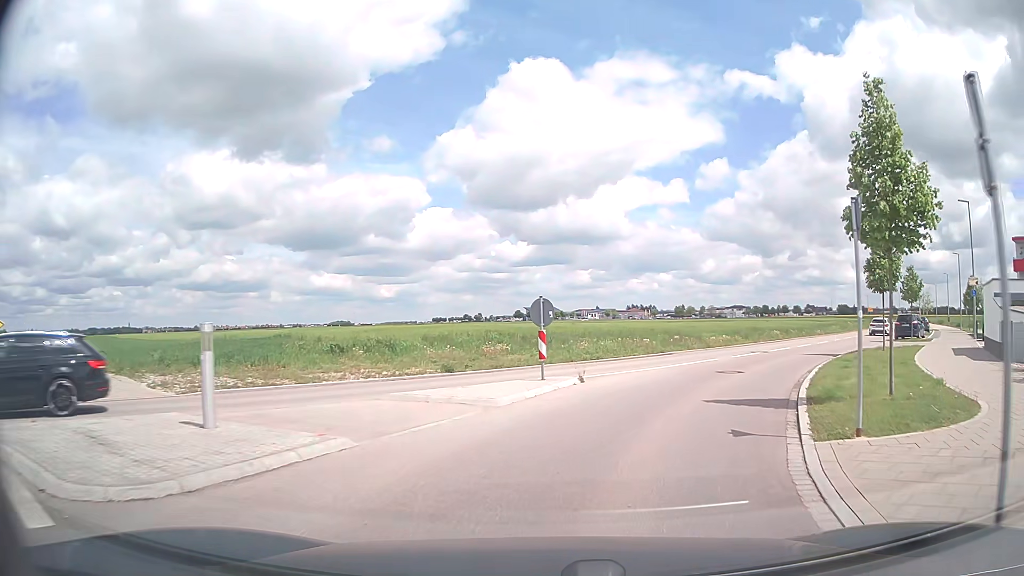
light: Day
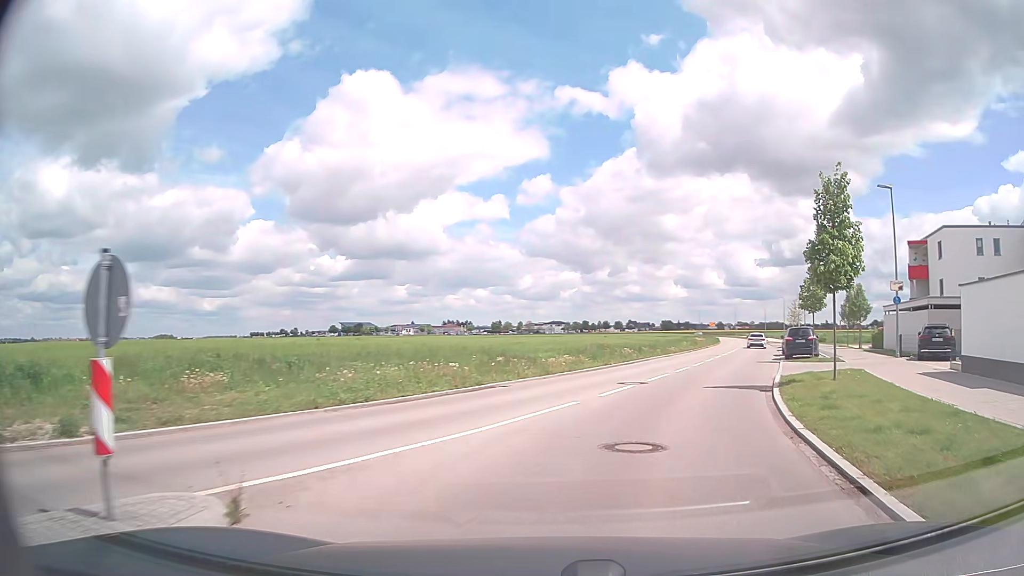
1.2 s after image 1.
(+1.2, +10.2) m; +15°
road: tertiary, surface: asphalt
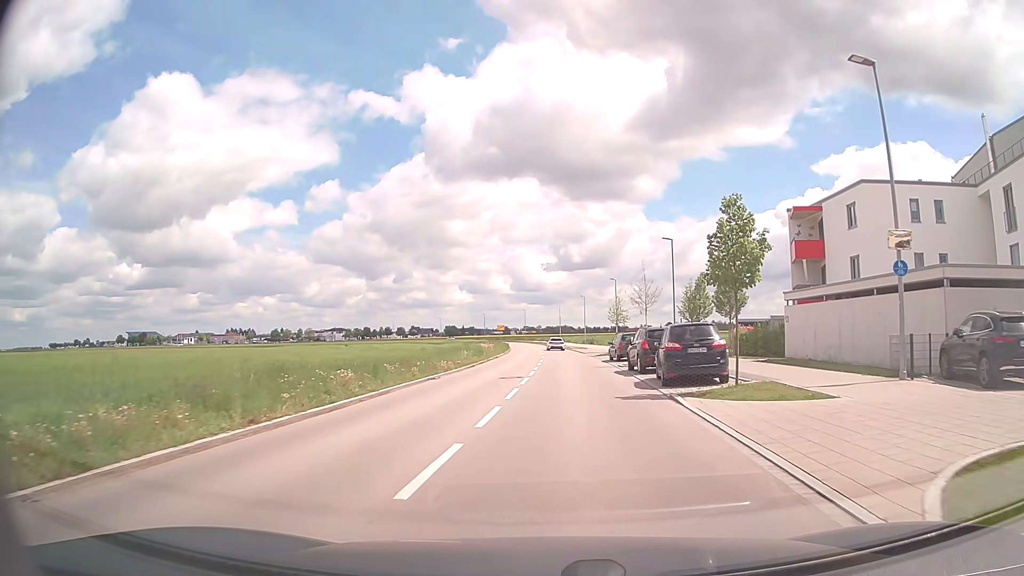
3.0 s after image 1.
(+3.4, +17.6) m; +19°
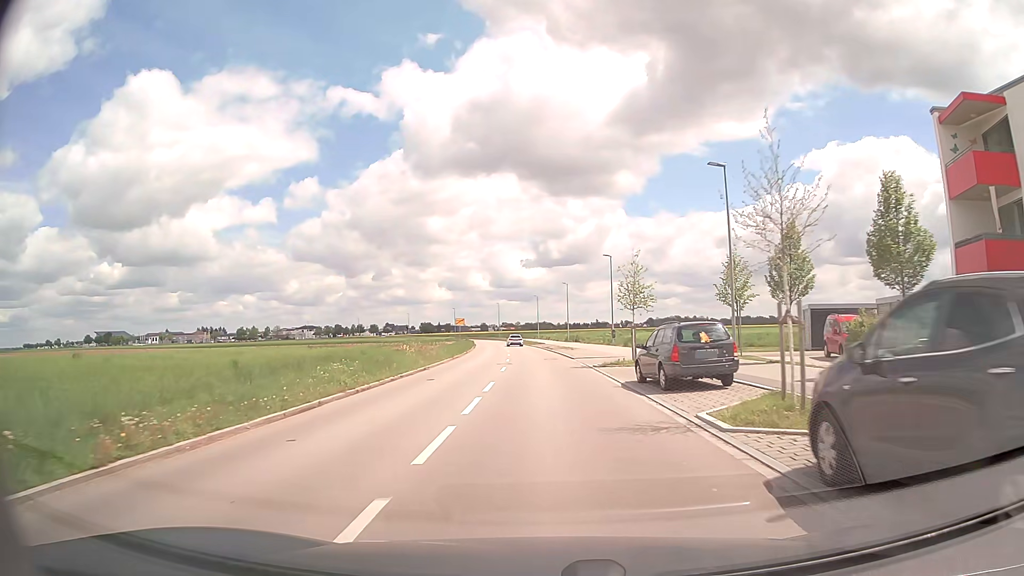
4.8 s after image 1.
(+0.6, +21.4) m; +2°
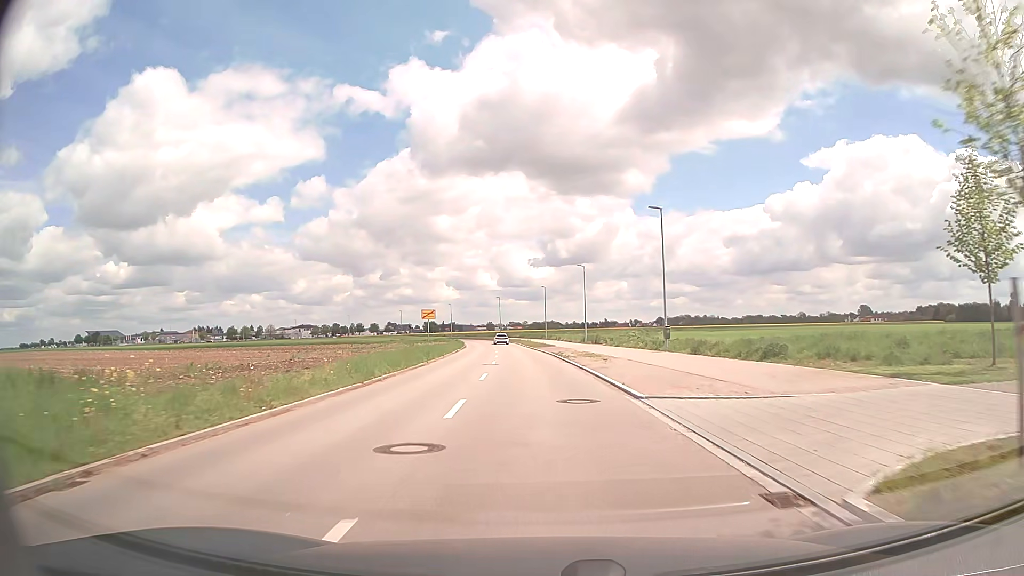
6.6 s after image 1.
(-0.3, +23.5) m; -1°
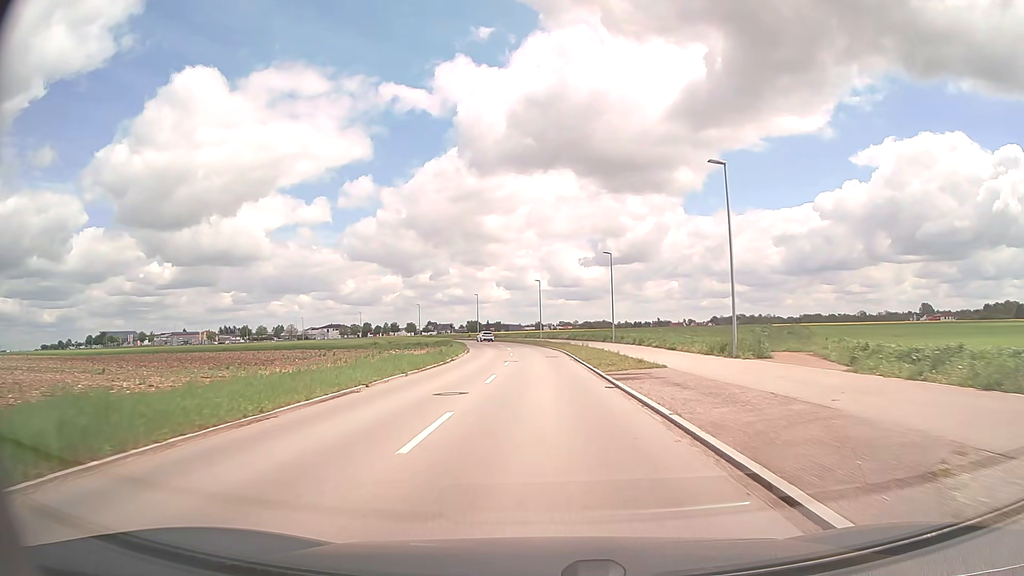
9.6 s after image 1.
(-1.2, +43.8) m; -4°
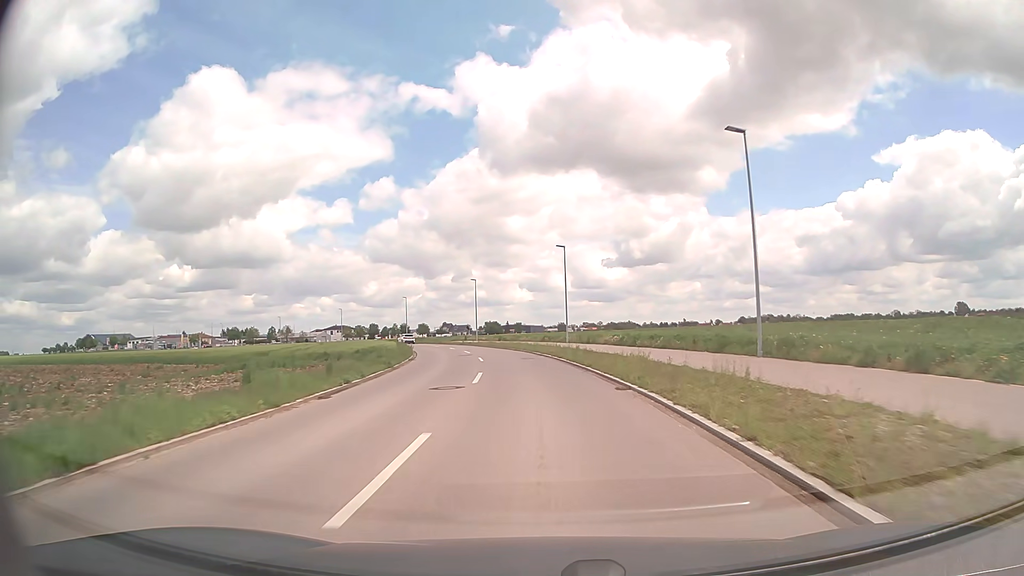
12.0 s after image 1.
(-0.4, +38.3) m; -2°
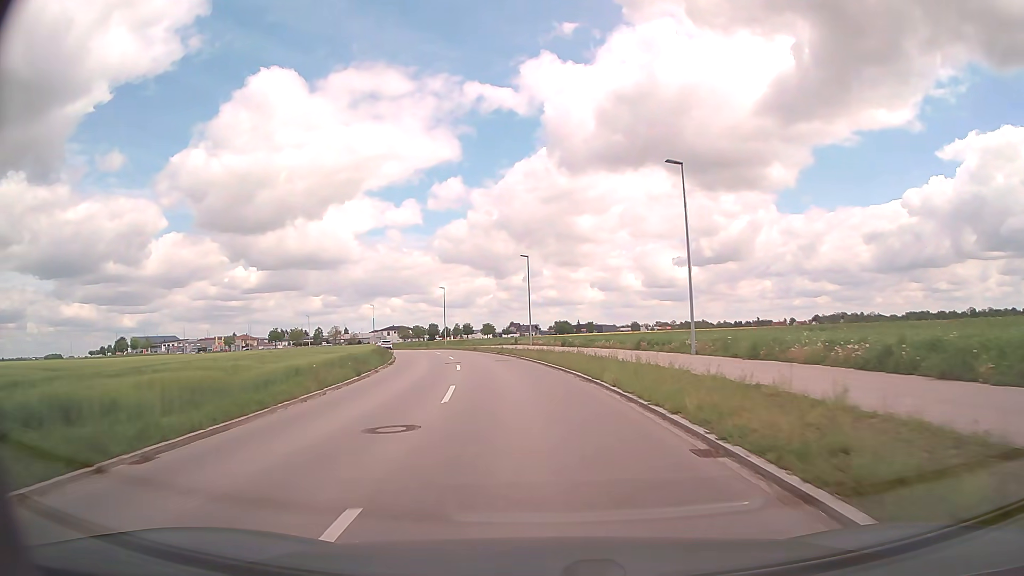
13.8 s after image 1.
(-1.2, +29.1) m; -5°
(0, +10) (-1, +20) (-2, +30) (-4, +40) (-6, +49) (-9, +59) (-12, +69) (-16, +78) (-20, +87) (-24, +96) m
